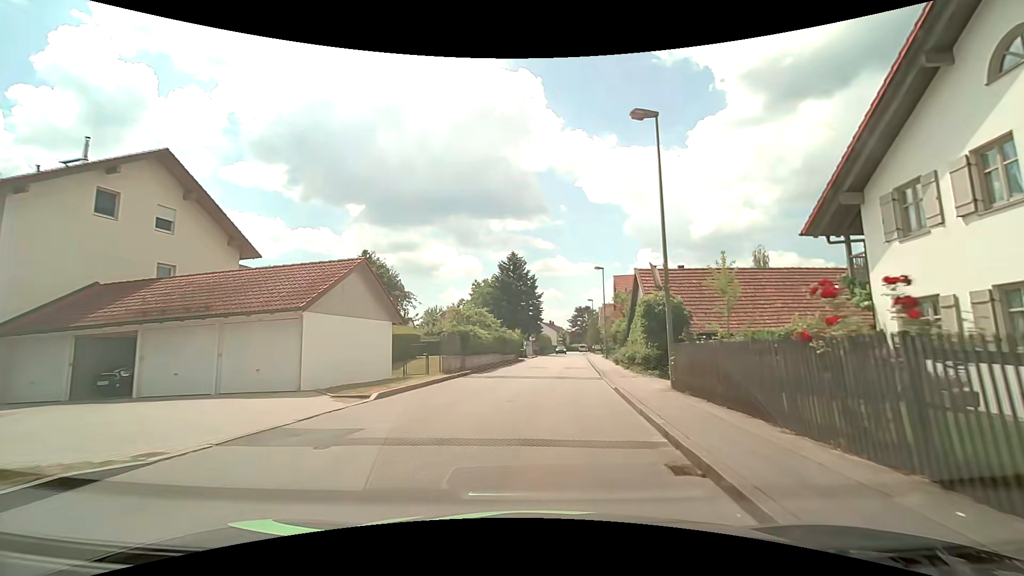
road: unclassified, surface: asphalt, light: Day
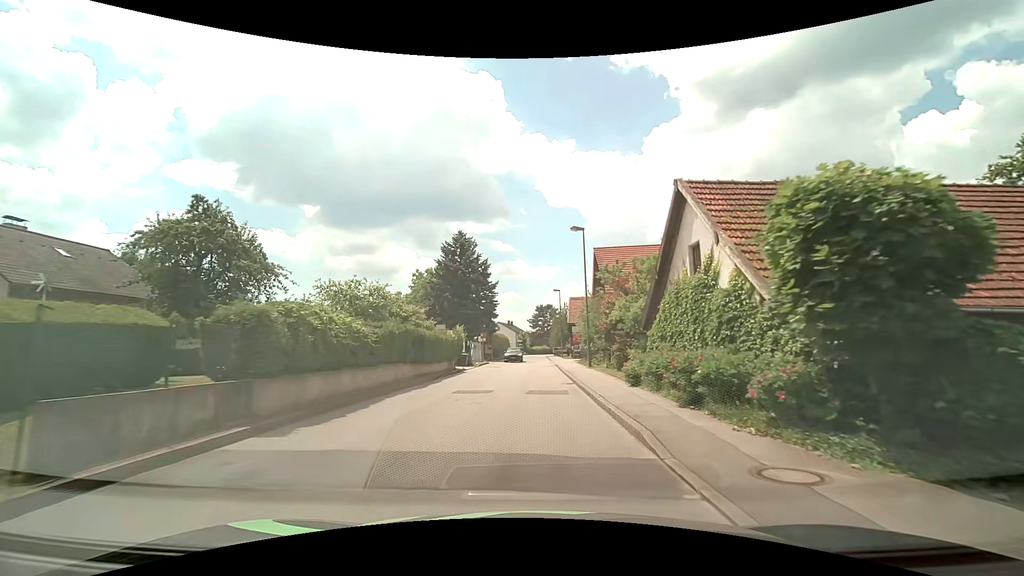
(+0.9, +16.0) m; +5°
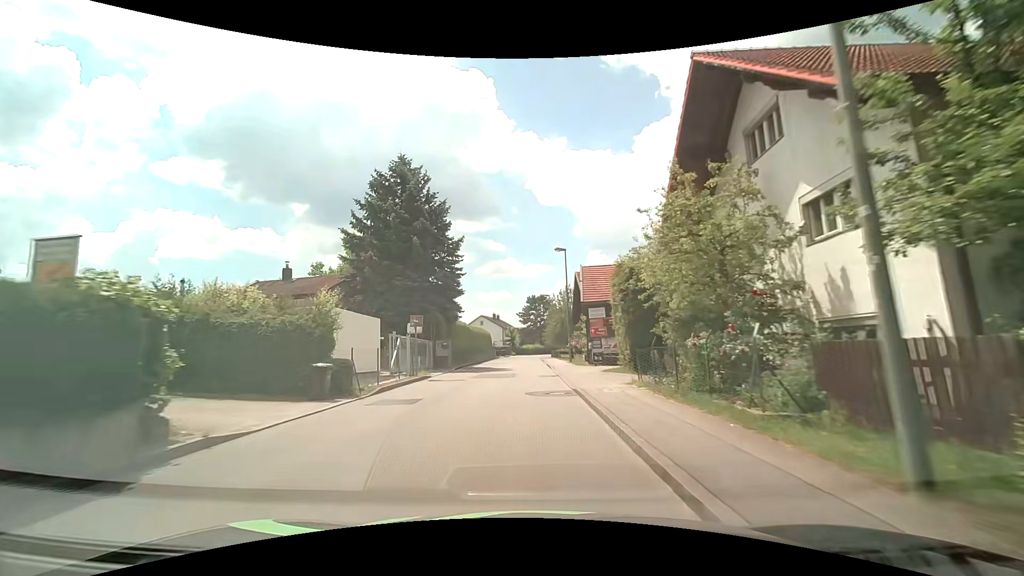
(+0.2, +24.5) m; +1°
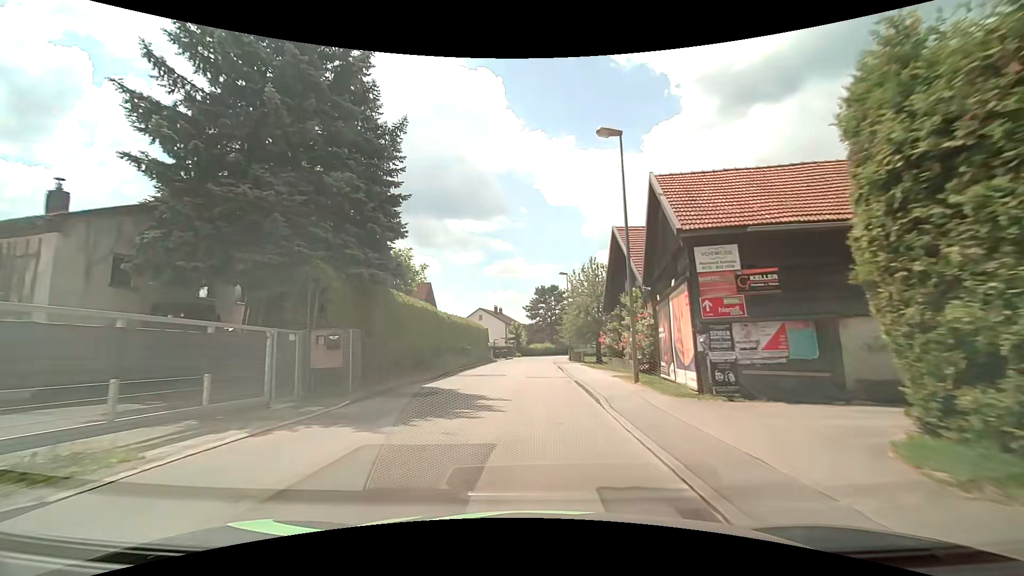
(-0.2, +19.5) m; -1°
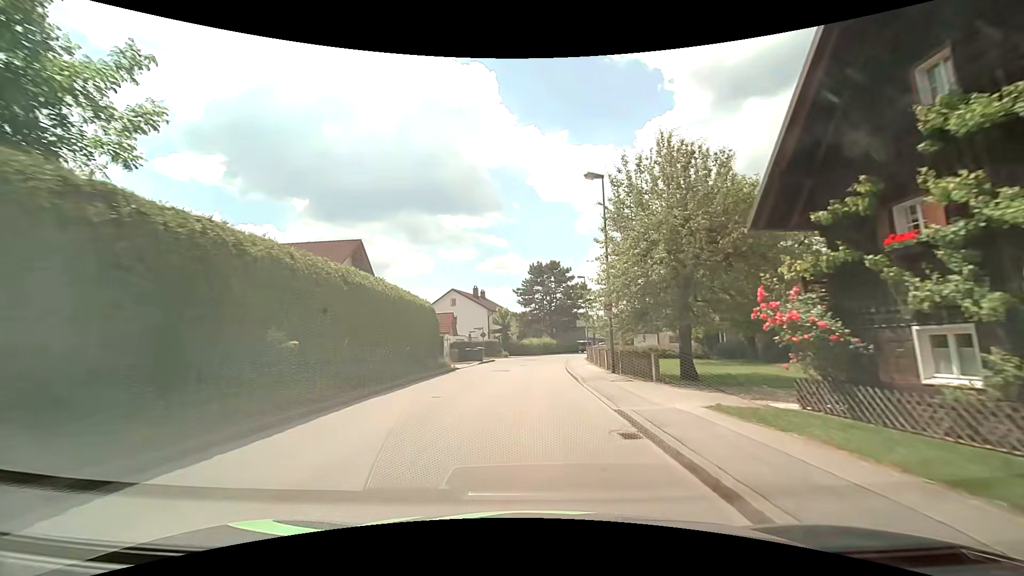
(+0.2, +26.2) m; +1°
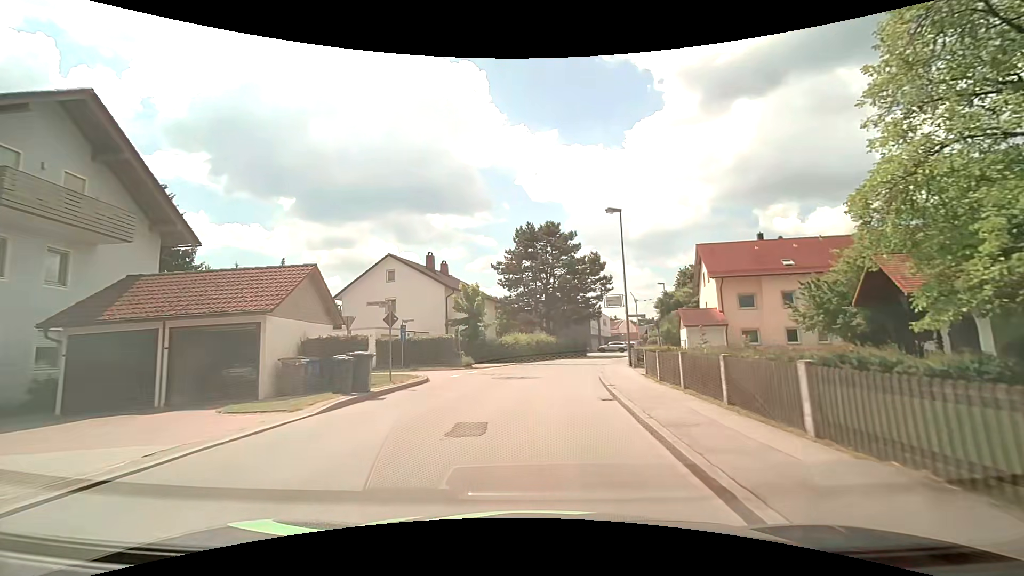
(+0.1, +25.6) m; +1°
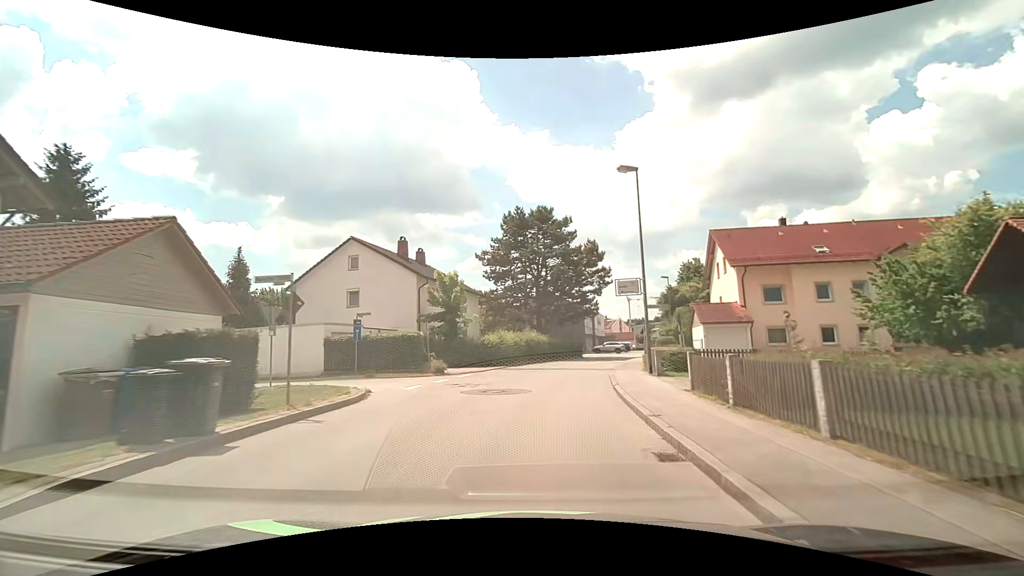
(0.0, +6.3) m; +1°
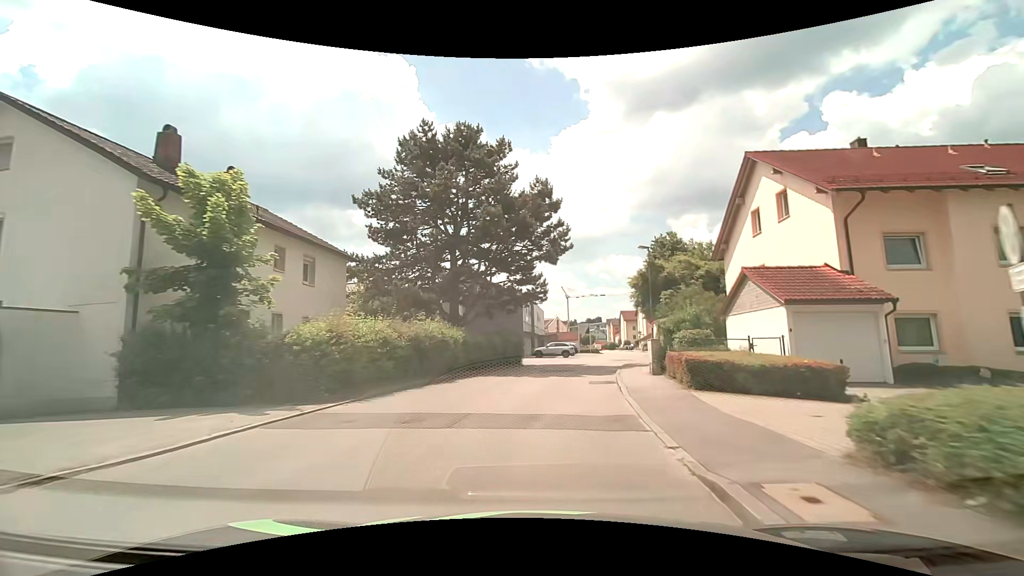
(+1.1, +18.7) m; +8°
(0, +10) (+2, +20) (+3, +30) (+6, +39) (+8, +49) (+11, +59) (+13, +69) (+15, +78) (+16, +88) (+17, +98) m
